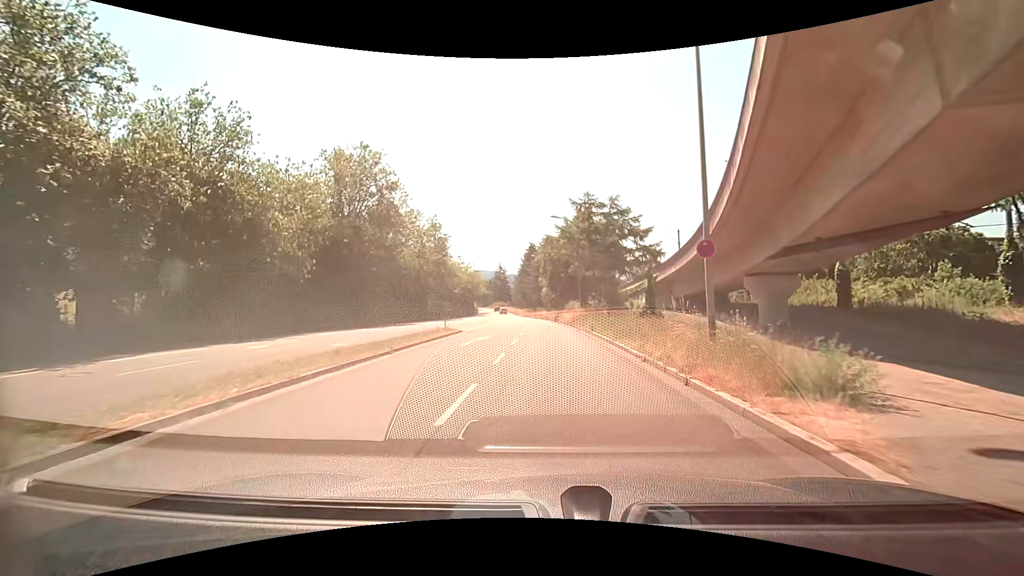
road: tertiary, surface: asphalt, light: Day
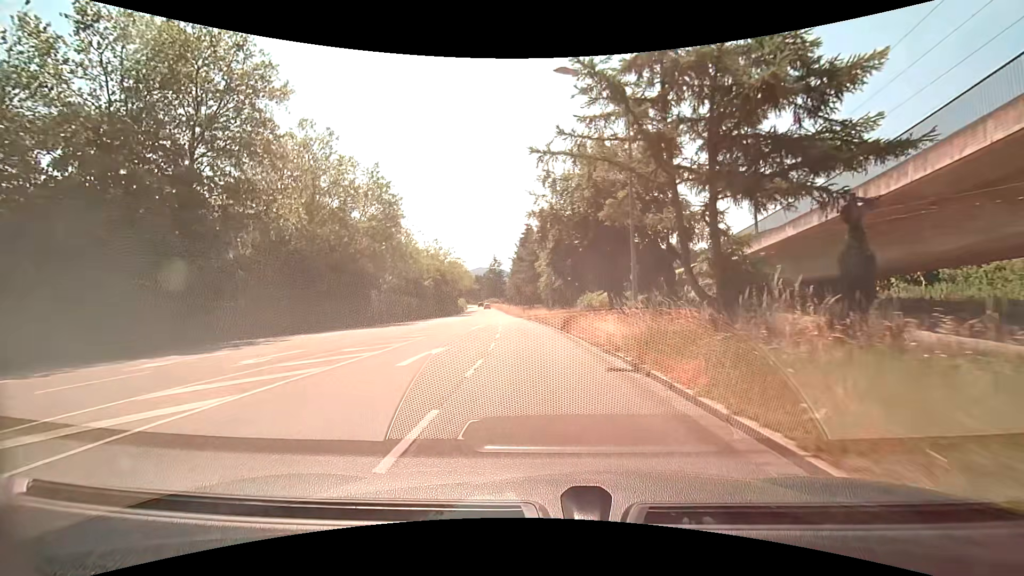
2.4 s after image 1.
(+0.2, +26.4) m; 0°
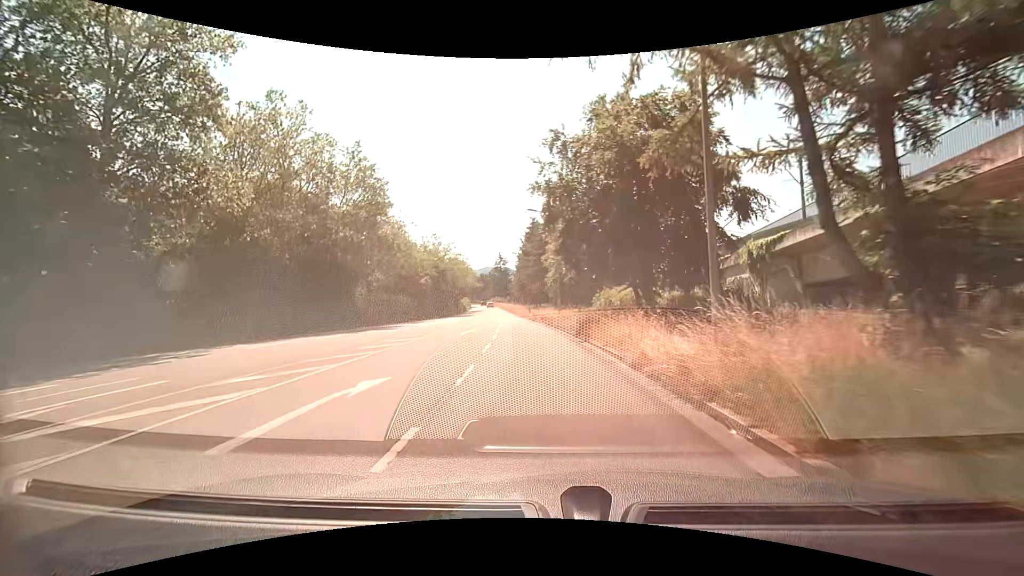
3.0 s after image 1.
(0.0, +6.9) m; 0°
(0, +10) (-1, +20) (-1, +30) (-2, +40) (-3, +50) (-4, +60) (-5, +70) (-7, +80) (-8, +90) (-9, +100) m
